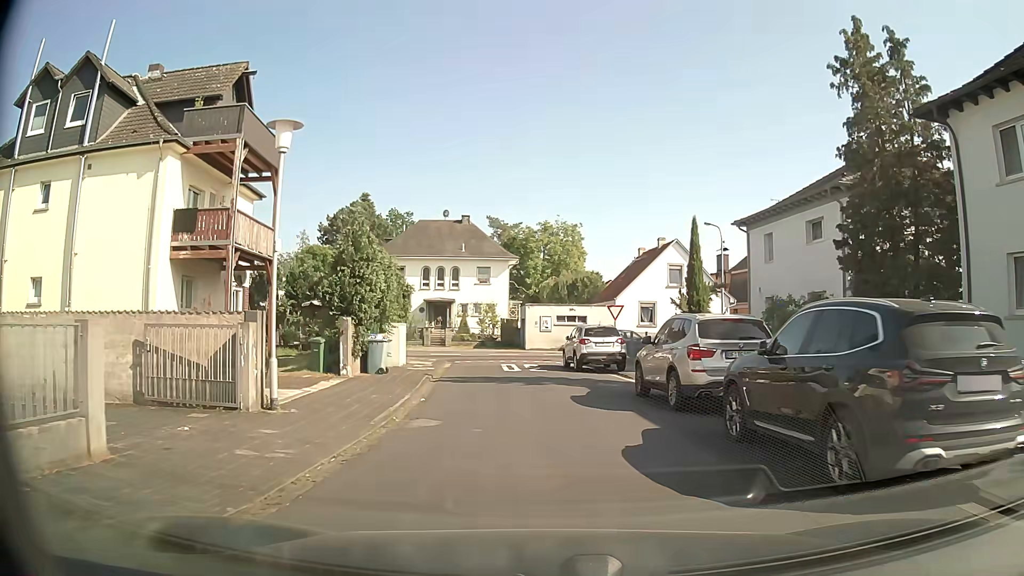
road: residential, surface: asphalt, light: Day
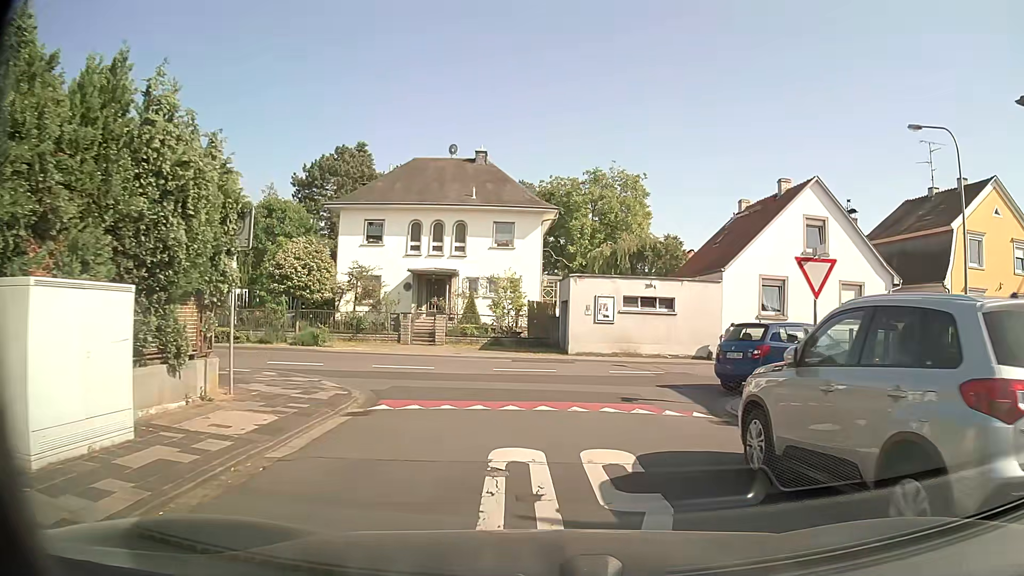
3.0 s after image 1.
(-0.6, +19.7) m; -2°
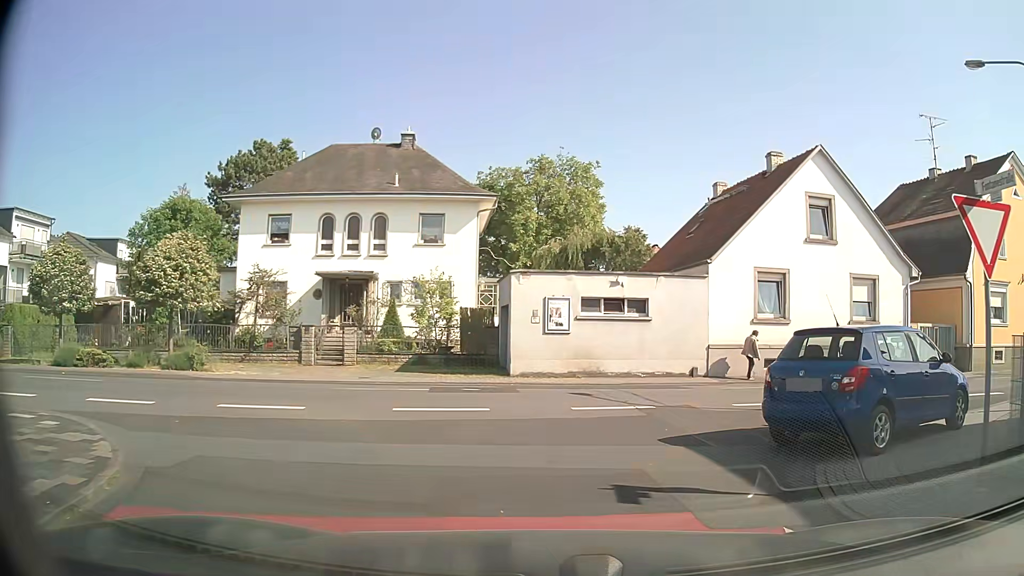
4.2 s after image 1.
(+0.1, +6.2) m; +4°
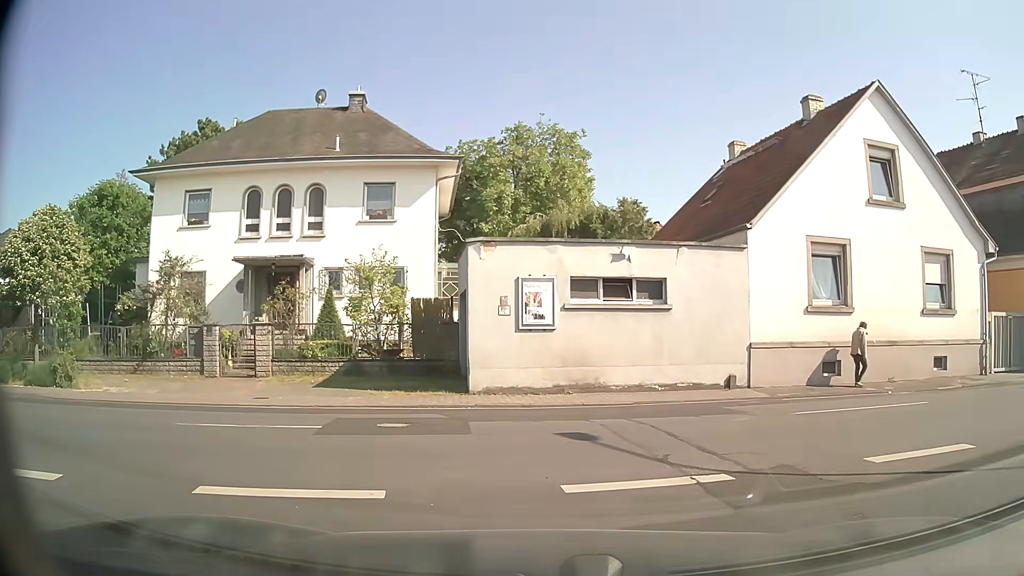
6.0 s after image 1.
(+0.2, +6.0) m; +3°
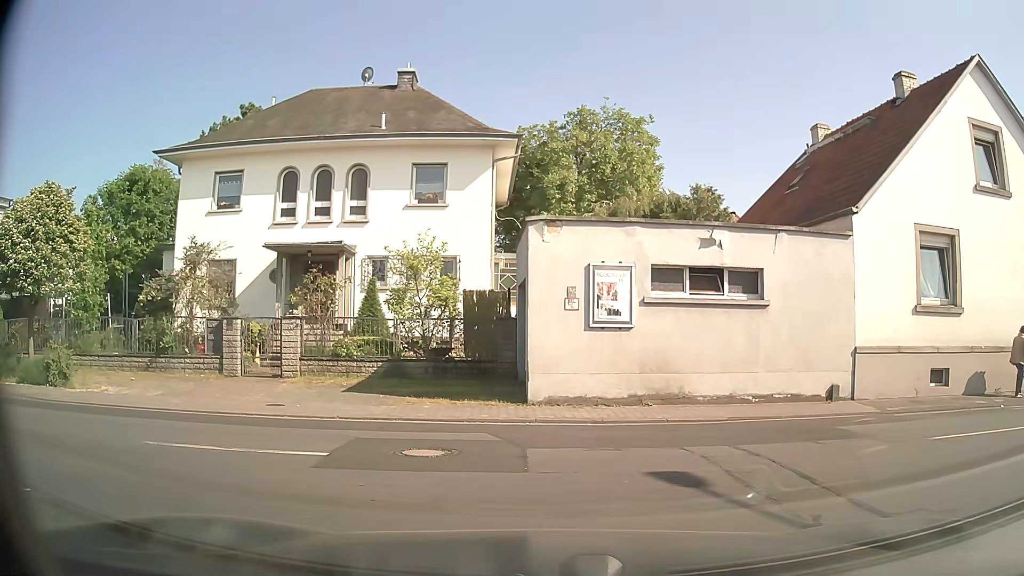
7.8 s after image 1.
(-0.2, +2.2) m; -5°
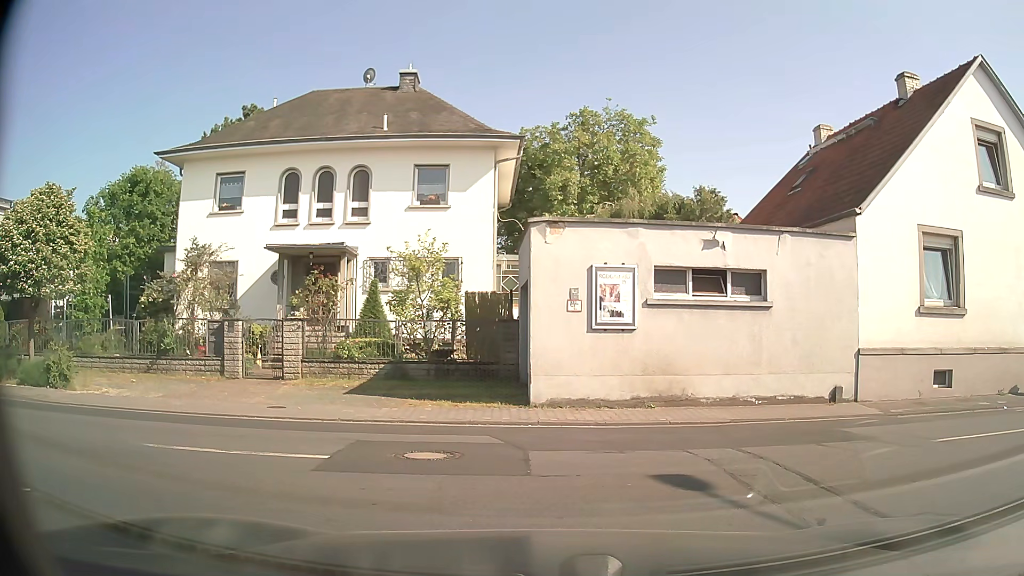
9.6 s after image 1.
(0.0, +0.1) m; 0°
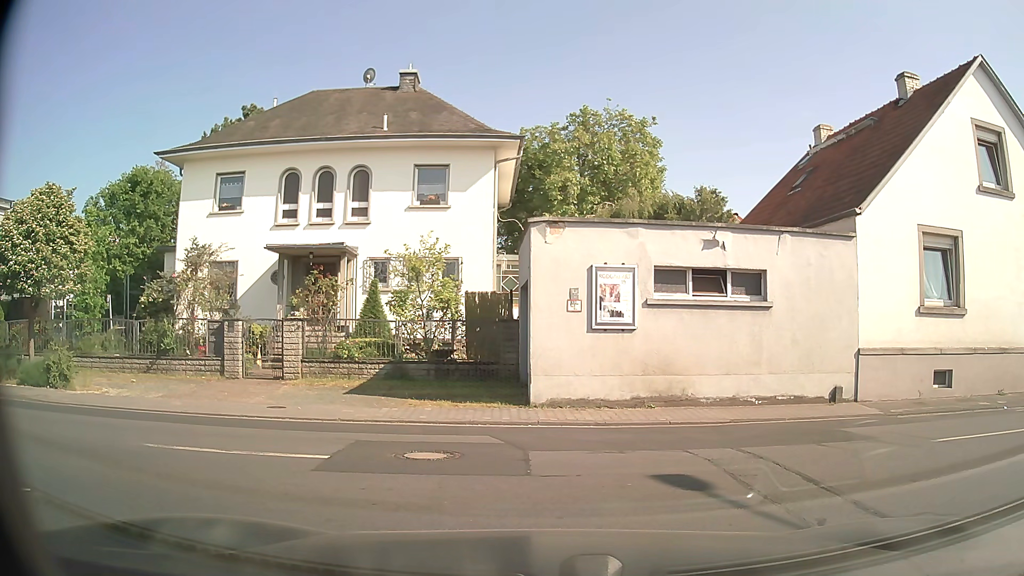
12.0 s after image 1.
(0.0, 0.0) m; 0°
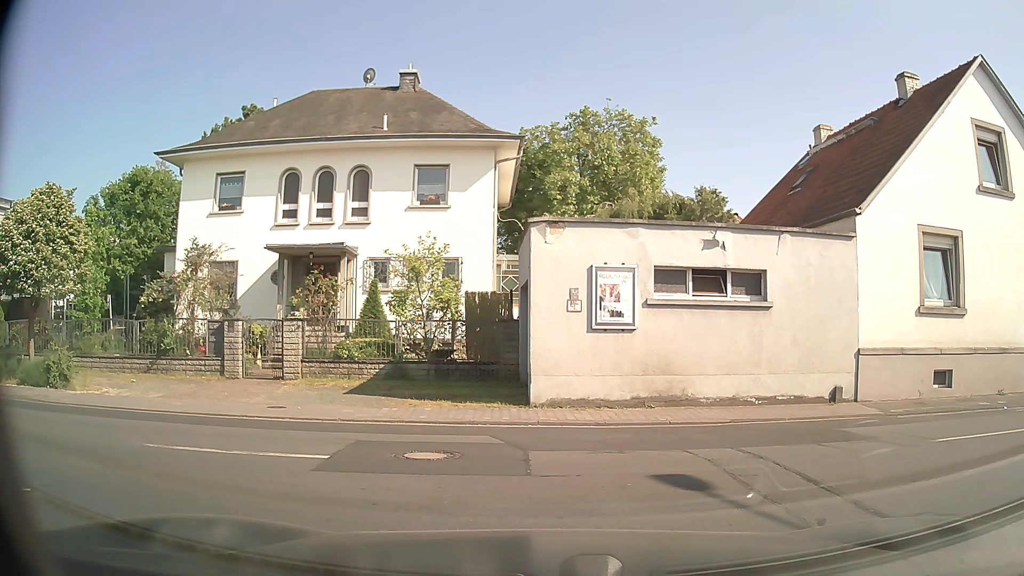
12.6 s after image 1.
(0.0, 0.0) m; 0°
(-5, +8) (-15, +8) (-25, +8) (-35, +7) (-45, +6) (-55, +5) (-65, +4) (-75, +3) (-85, +2) (-95, +1) m
